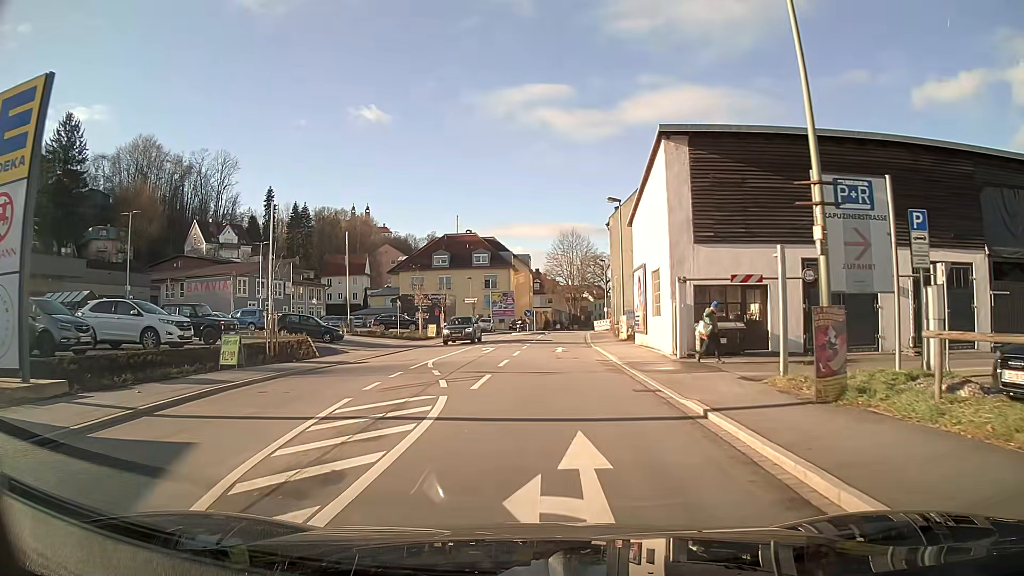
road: primary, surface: asphalt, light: Day
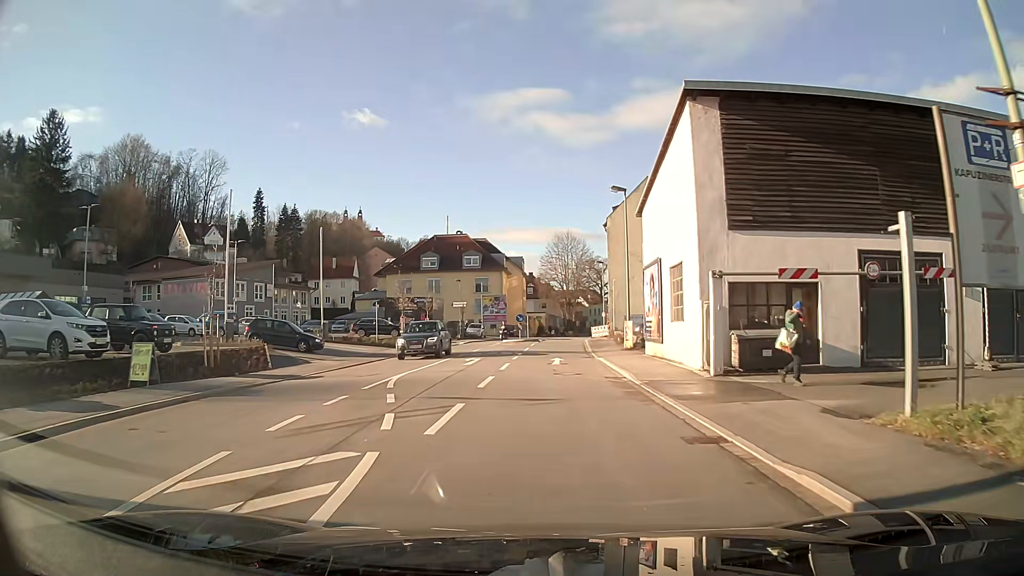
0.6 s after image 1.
(0.0, +4.7) m; +1°
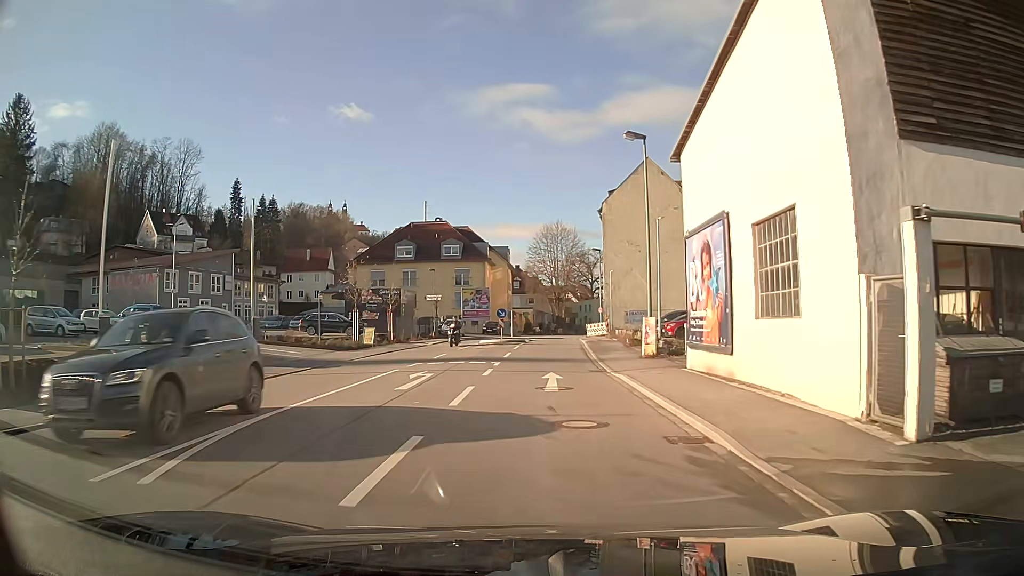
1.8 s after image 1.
(+0.1, +9.3) m; +1°
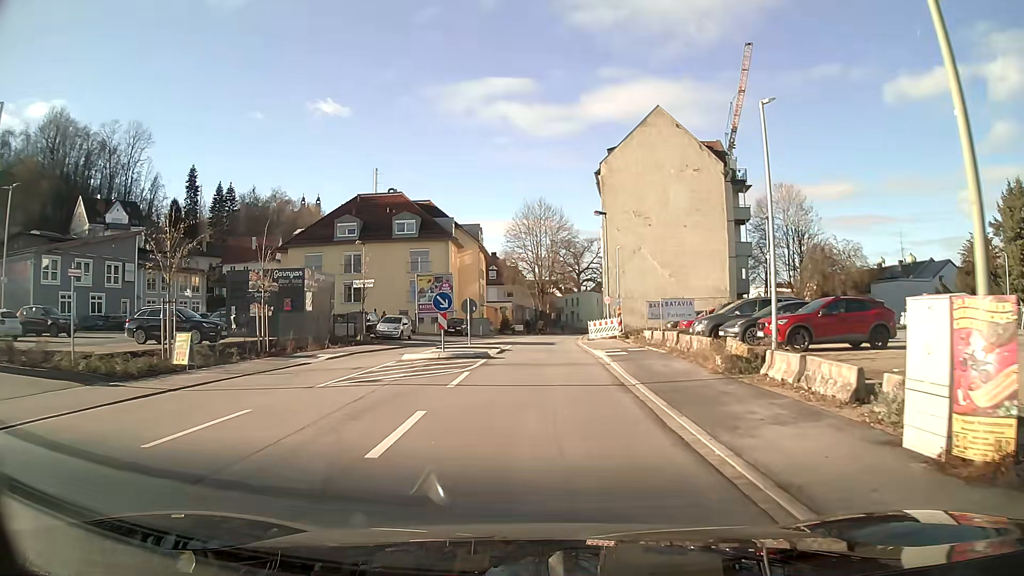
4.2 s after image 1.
(+0.2, +18.8) m; +2°
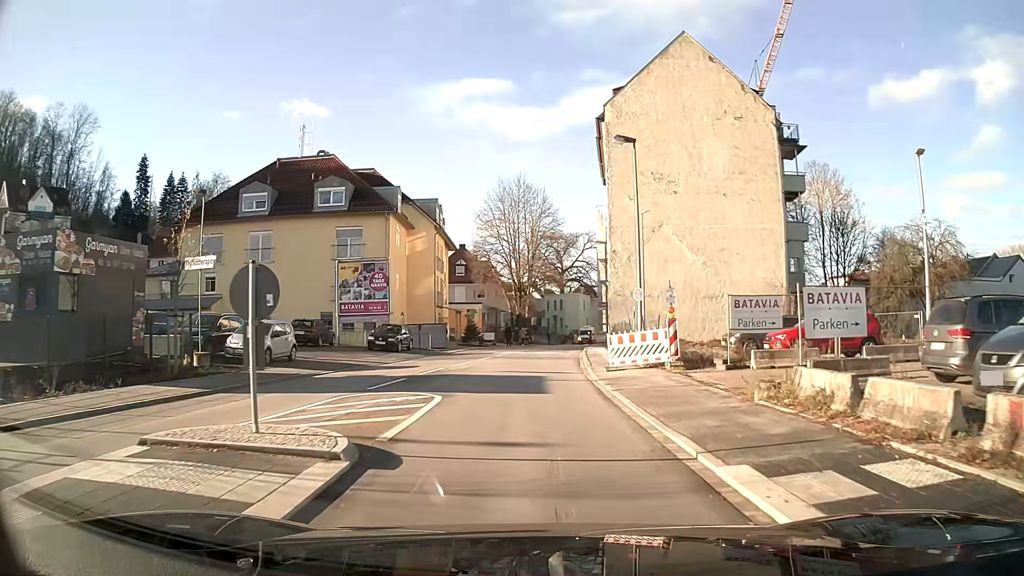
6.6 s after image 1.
(+0.3, +18.6) m; +2°
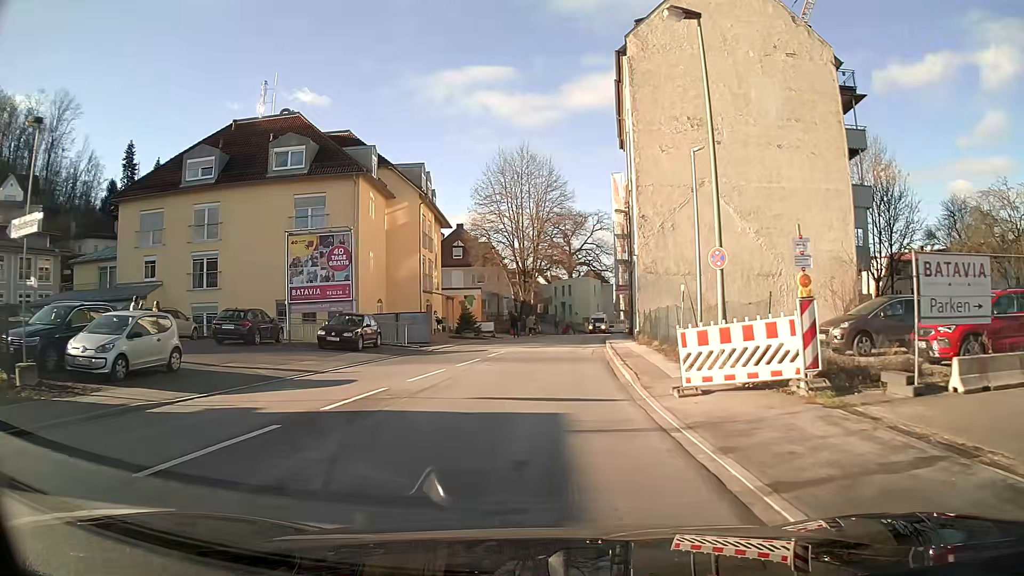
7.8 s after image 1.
(0.0, +9.3) m; 0°
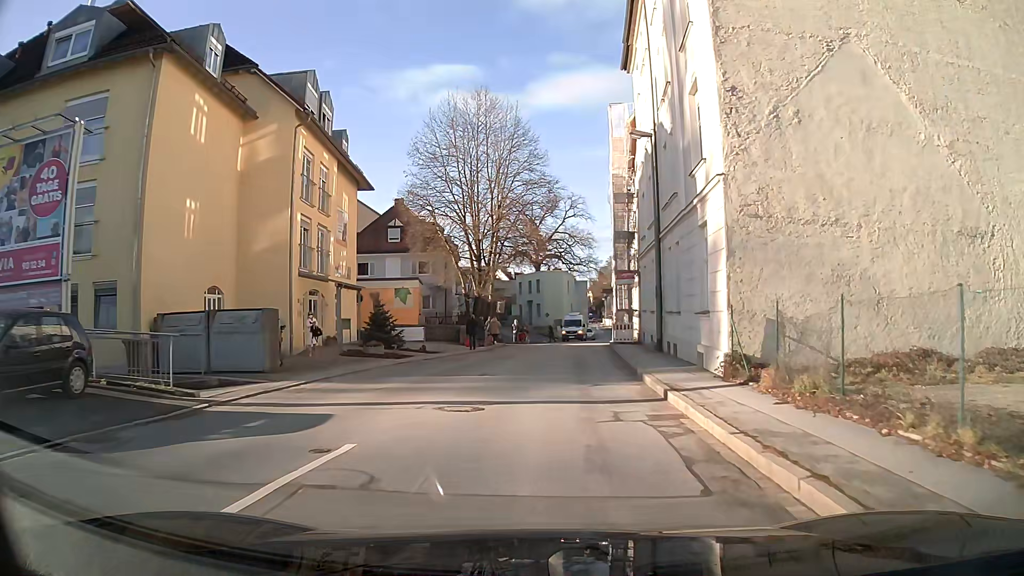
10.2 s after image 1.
(+0.4, +18.8) m; +4°
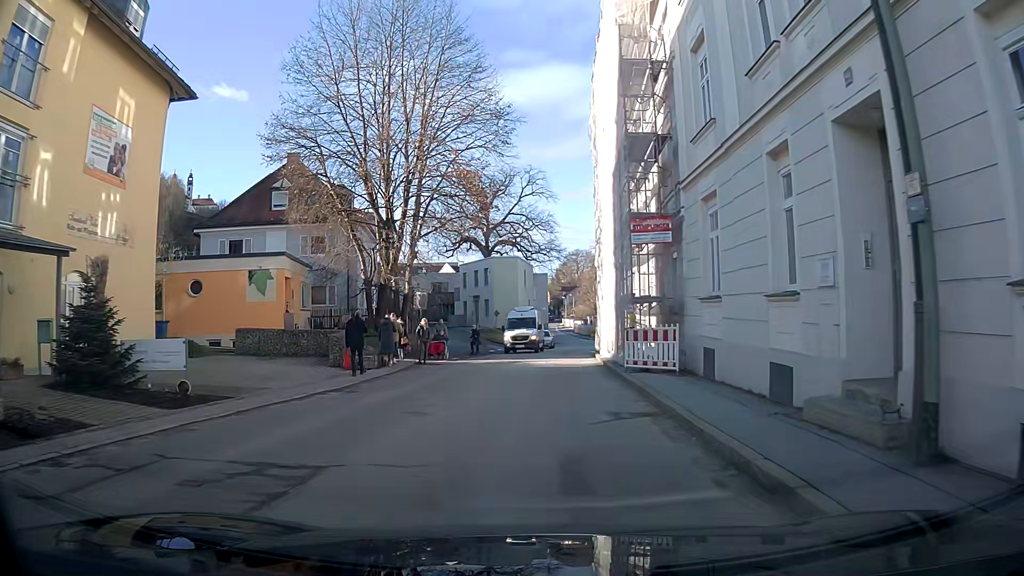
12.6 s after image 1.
(+0.4, +18.8) m; +2°
